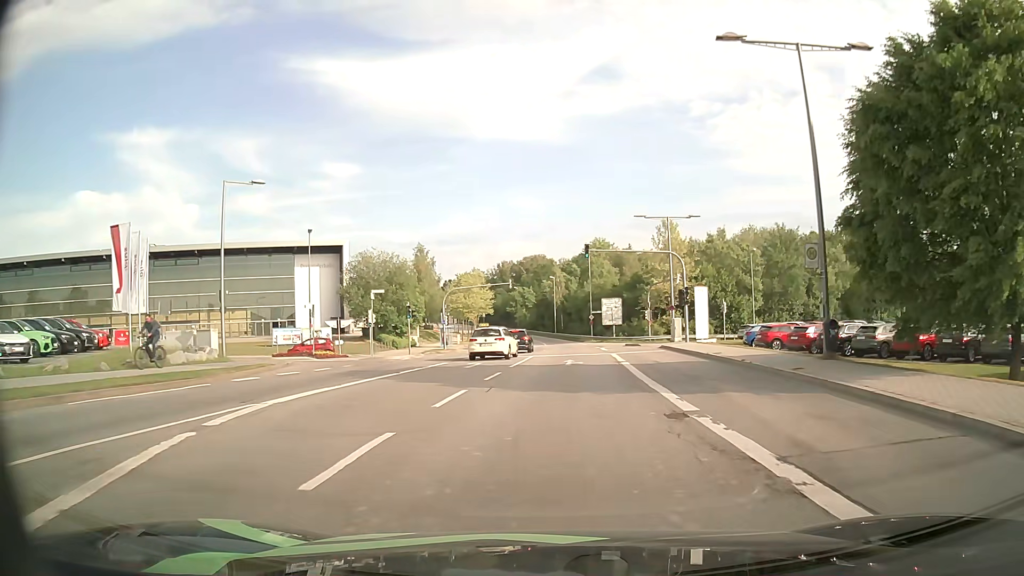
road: secondary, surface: asphalt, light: Day
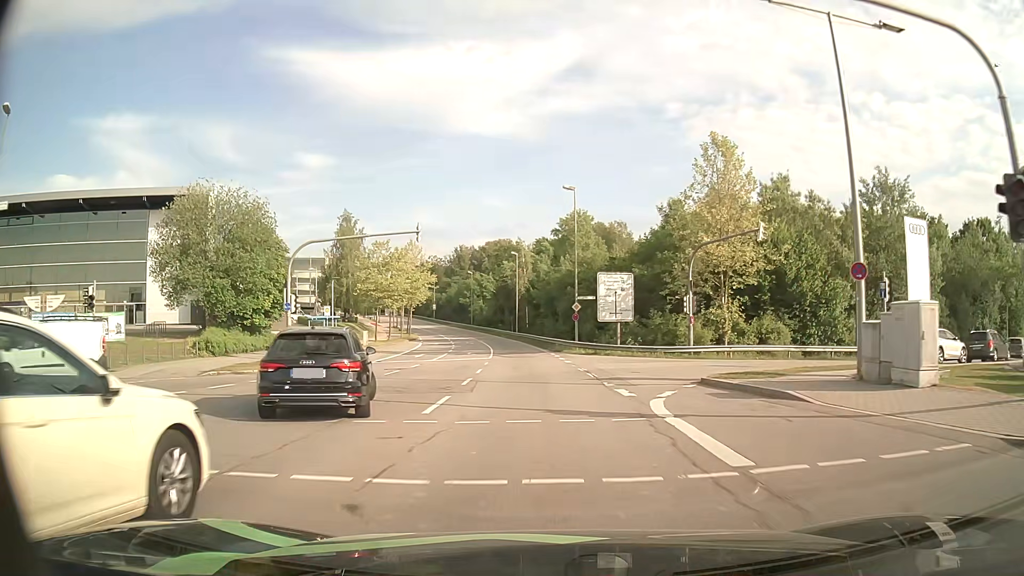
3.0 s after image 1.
(+1.0, +33.8) m; +2°
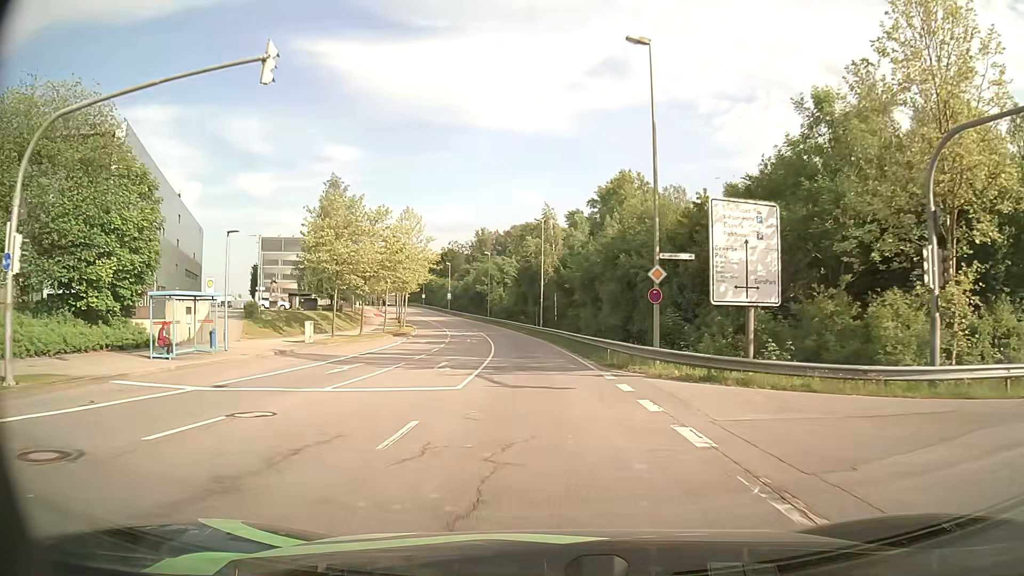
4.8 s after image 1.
(-0.4, +21.7) m; -2°
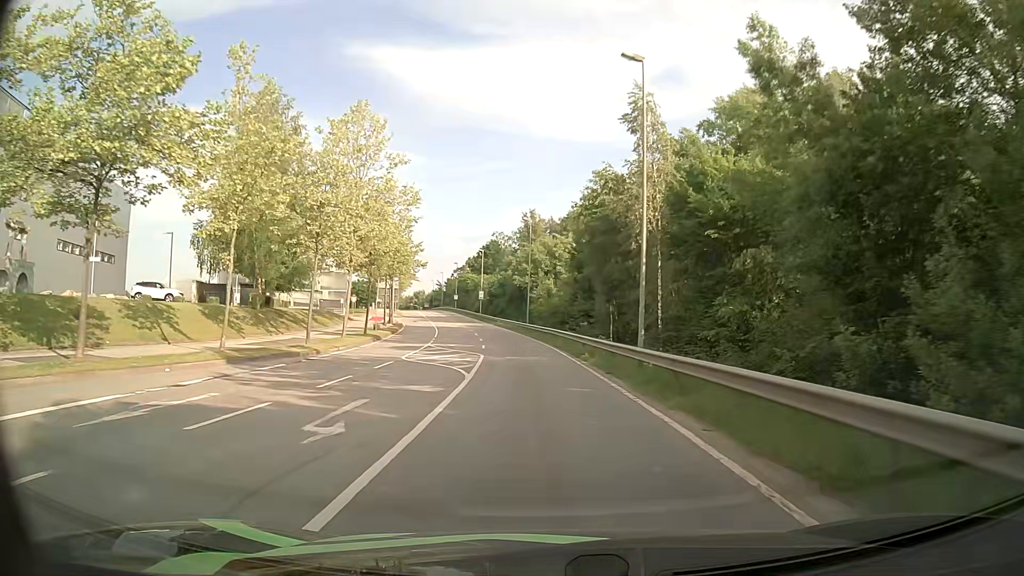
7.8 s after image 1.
(-1.5, +38.7) m; -5°
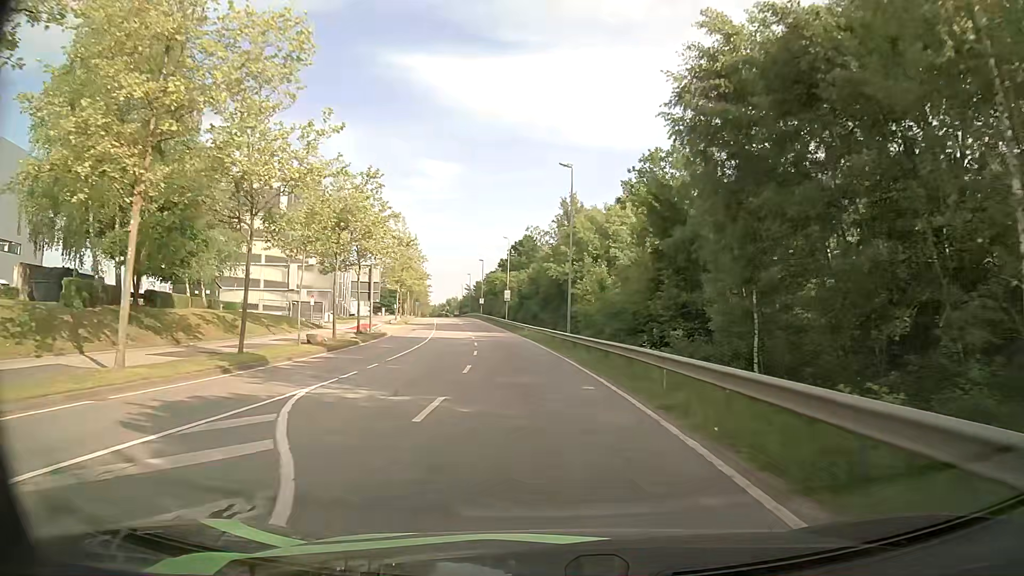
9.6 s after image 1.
(-0.7, +23.7) m; -4°
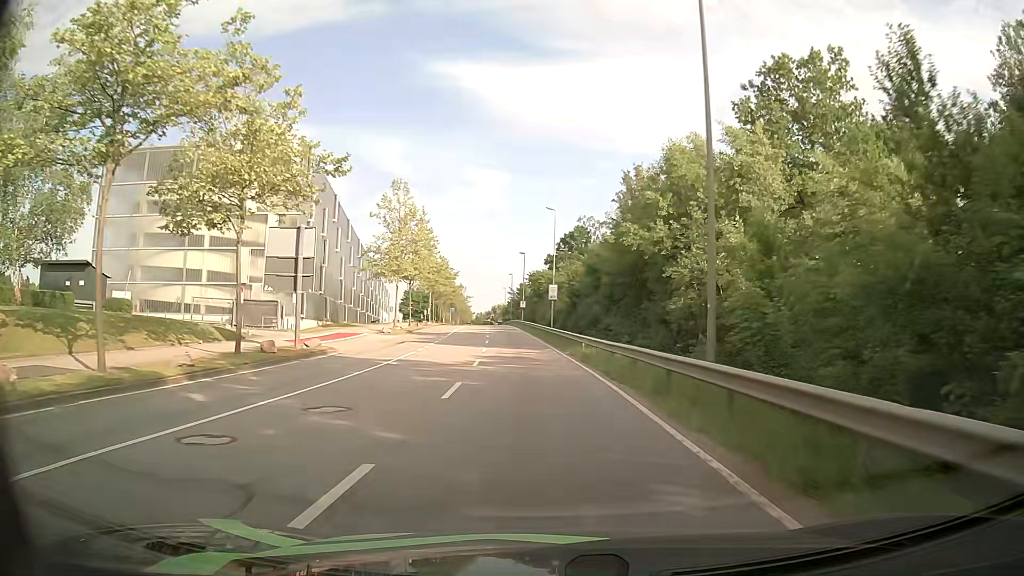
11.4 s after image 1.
(-1.0, +24.0) m; -4°
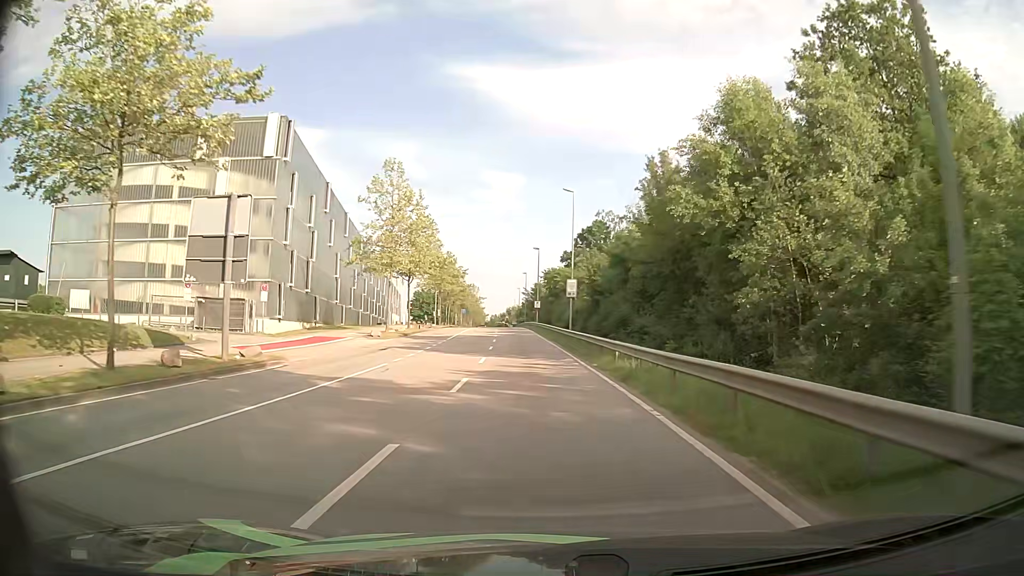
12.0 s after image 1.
(-0.1, +8.0) m; -1°
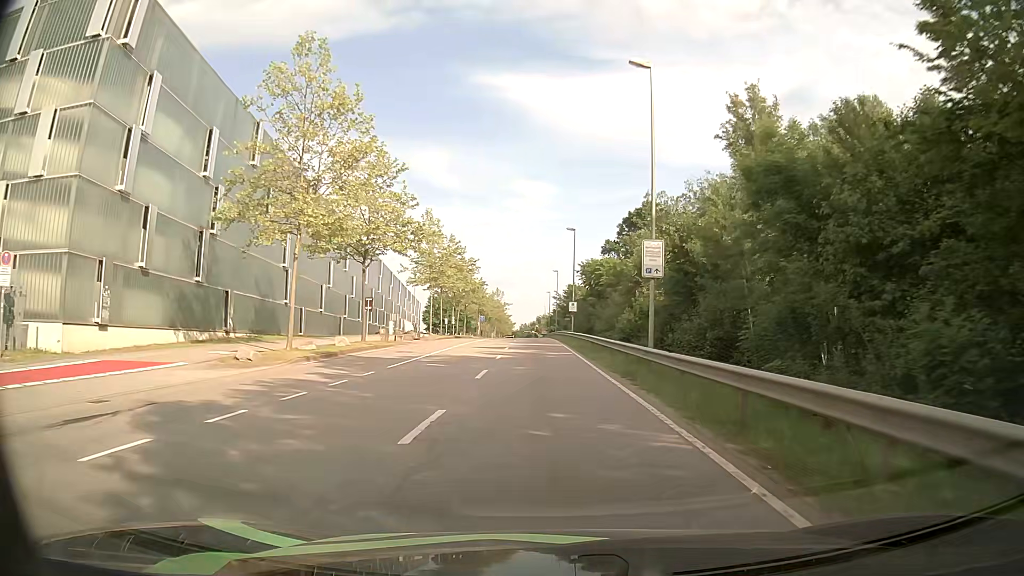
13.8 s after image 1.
(-0.7, +24.0) m; -3°
(0, +10) (0, +20) (0, +30) (-1, +40) (-1, +50) (-1, +60) (-1, +70) (-2, +80) (-2, +90) (-2, +100) m
